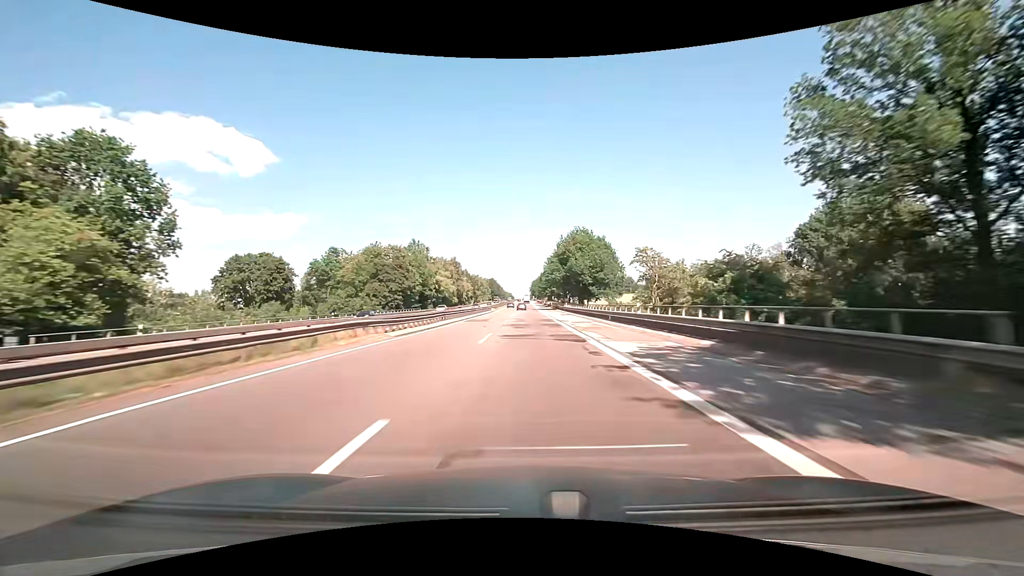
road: motorway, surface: asphalt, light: Day
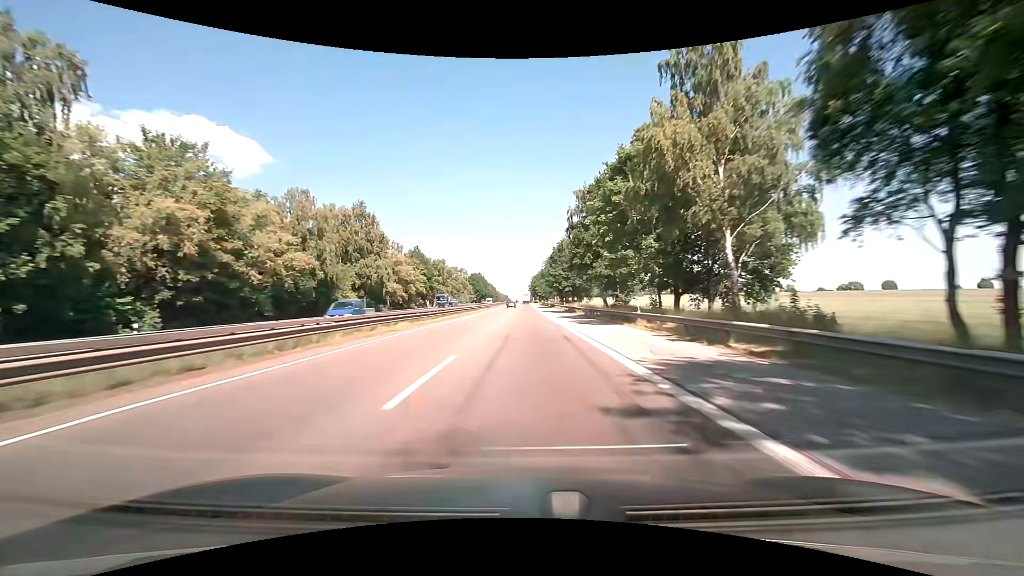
(+0.7, +99.0) m; +1°
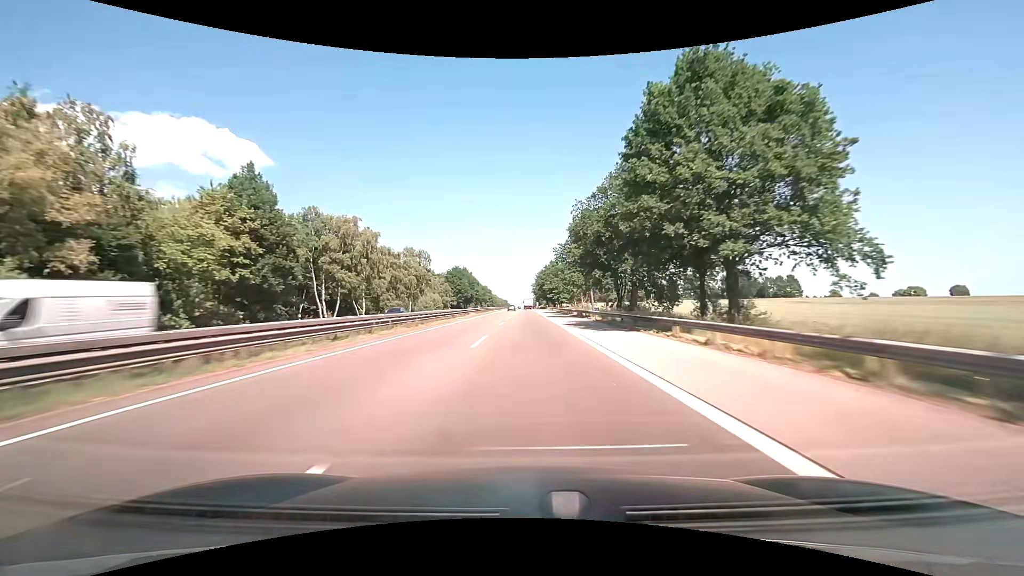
(-0.5, +78.6) m; 0°
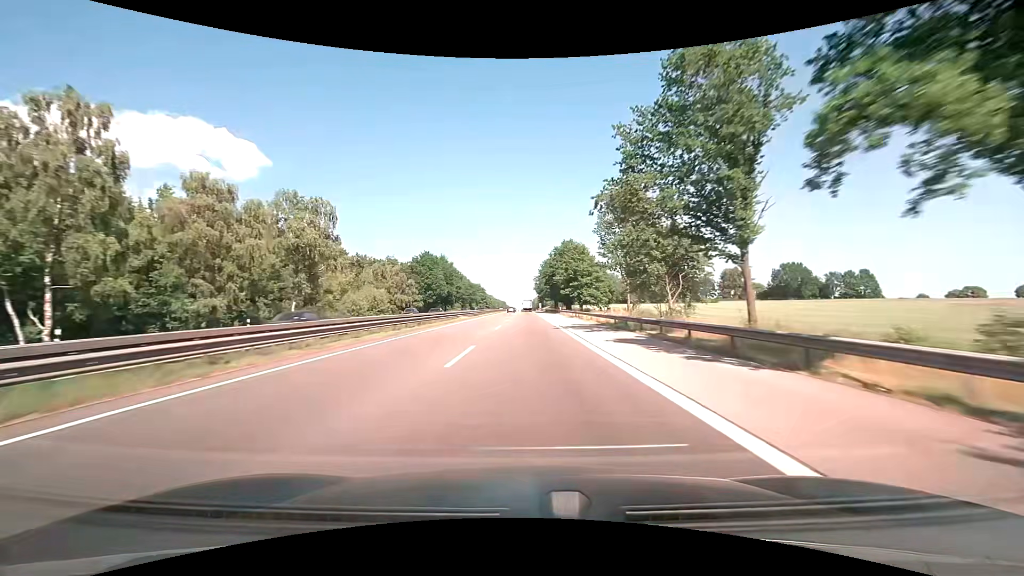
(+0.1, +57.7) m; 0°
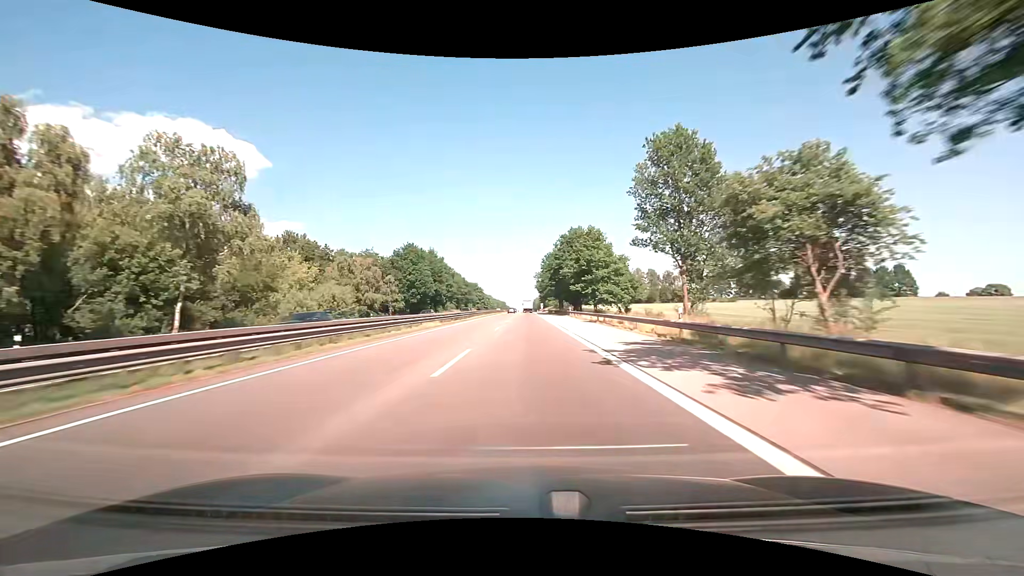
(+0.1, +19.0) m; 0°
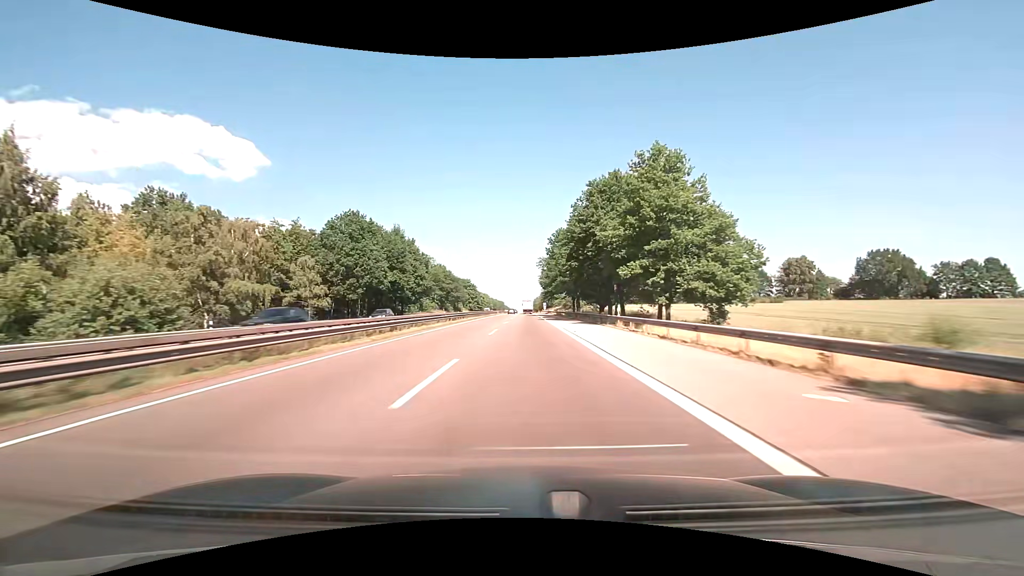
(0.0, +37.9) m; 0°
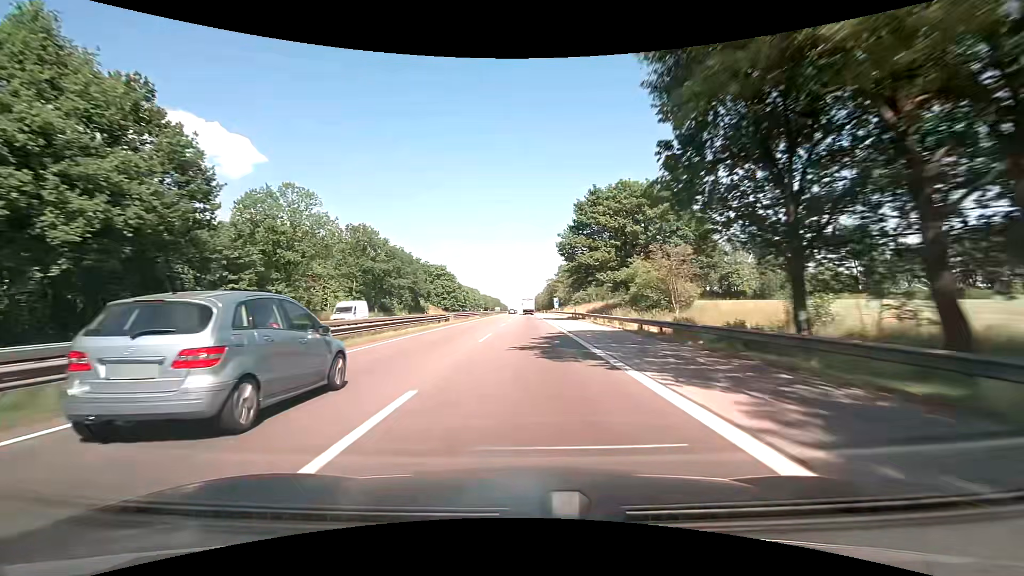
(0.0, +75.5) m; 0°
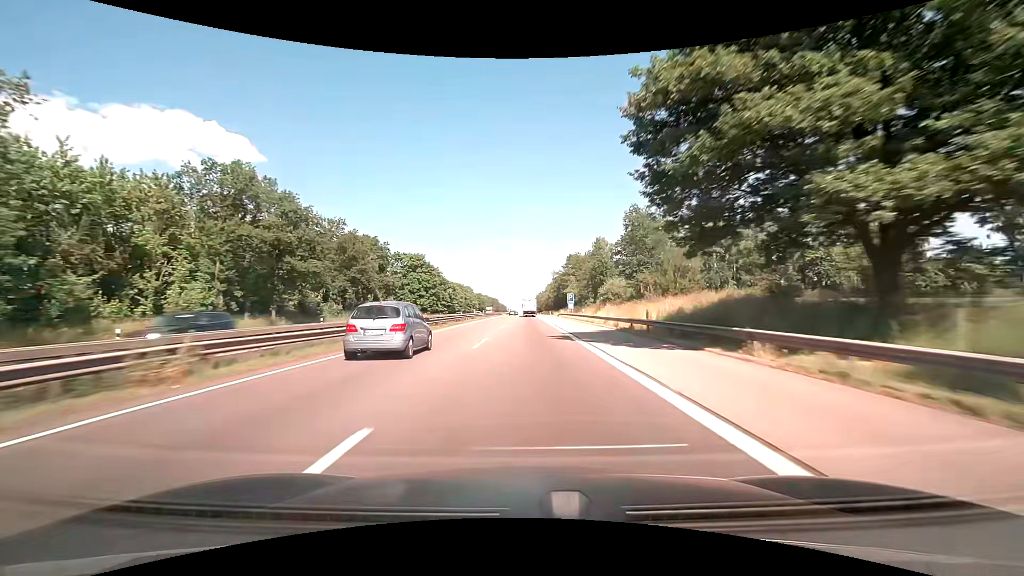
(+0.1, +37.7) m; 0°
(0, +10) (0, +20) (0, +30) (0, +40) (0, +50) (0, +60) (0, +70) (0, +80) (0, +90) (0, +100) m
